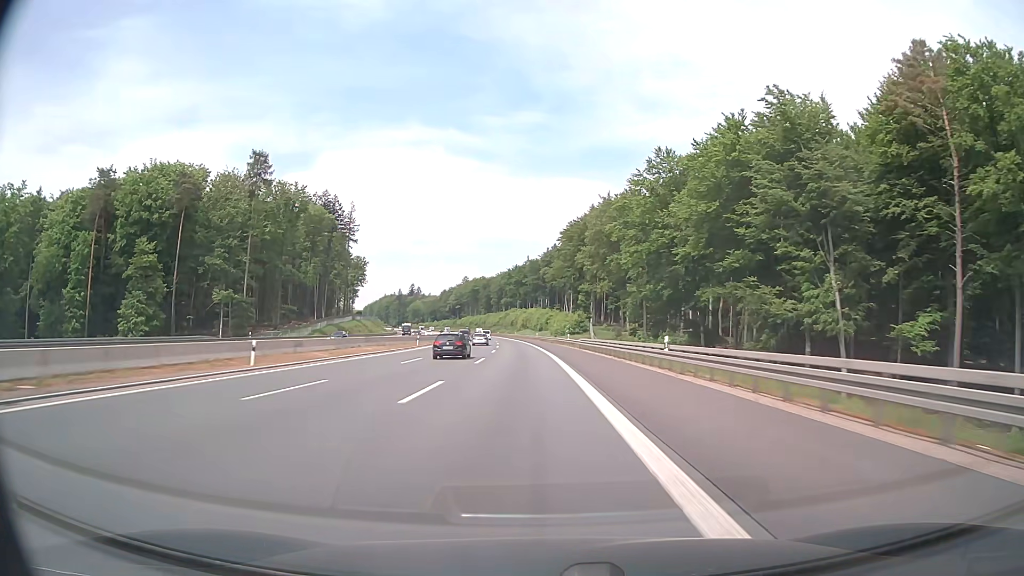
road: motorway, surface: asphalt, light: Day
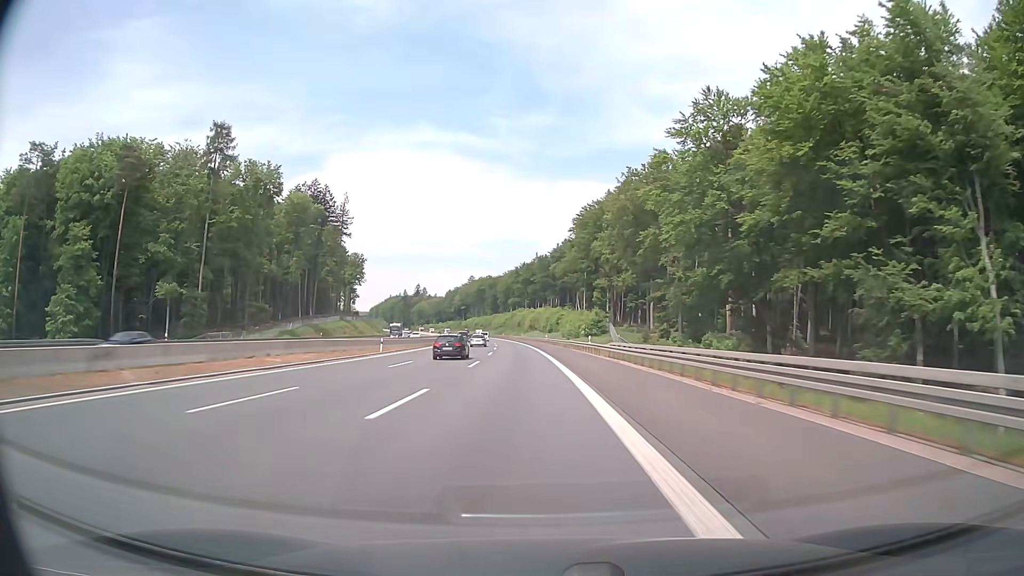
(-0.2, +20.5) m; -1°
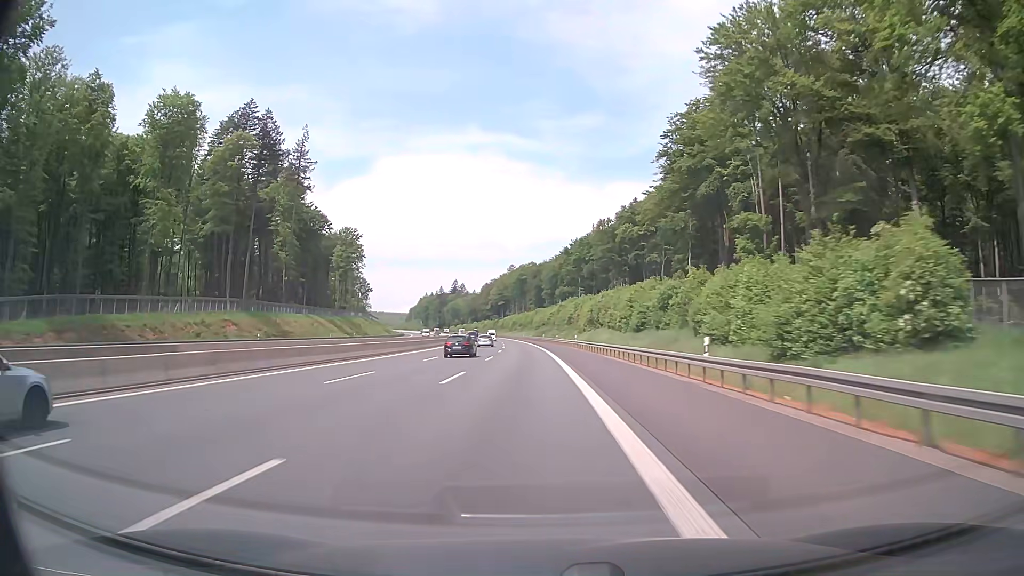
(-2.7, +82.3) m; -4°
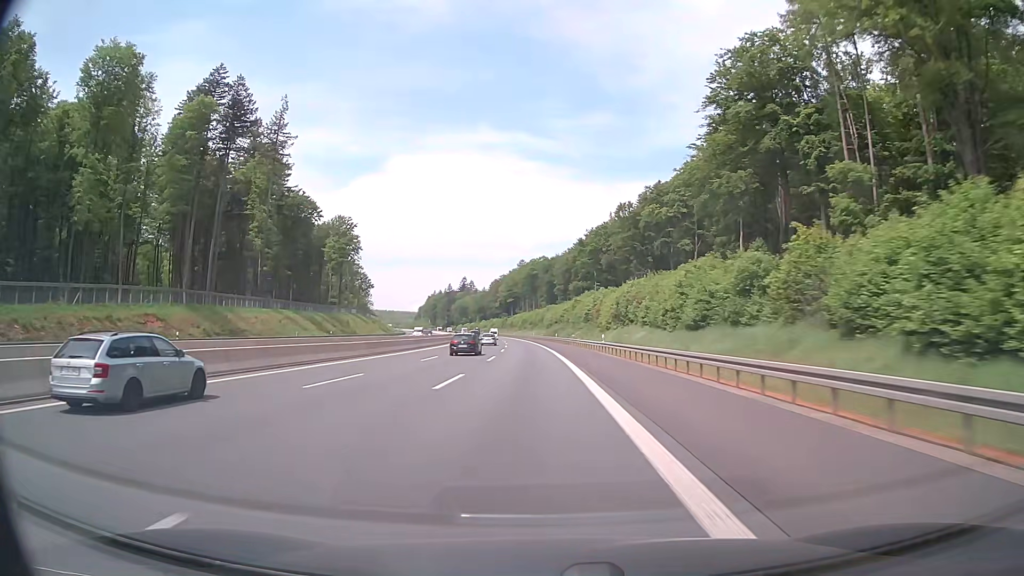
(-0.2, +20.6) m; -1°
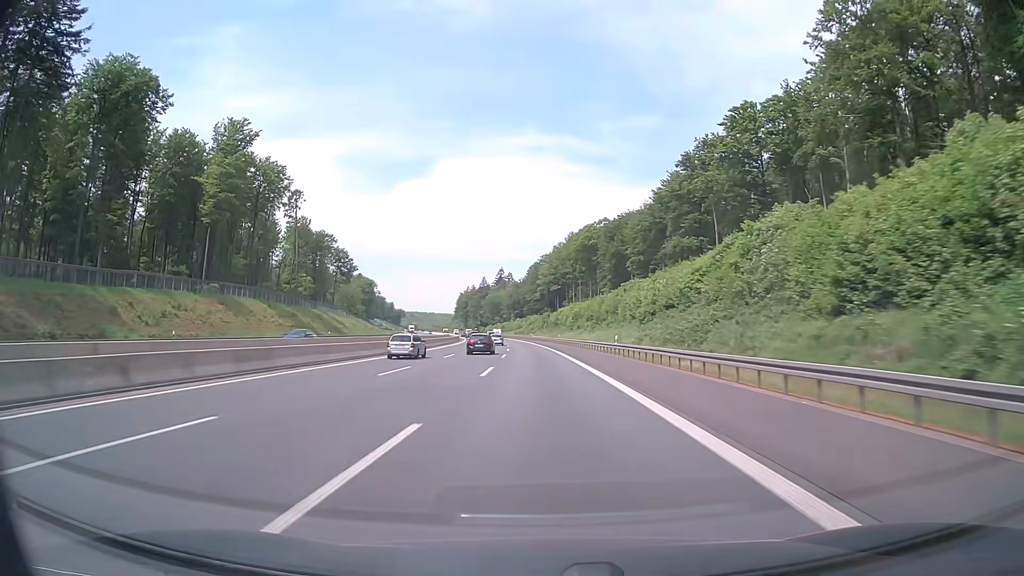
(-4.0, +103.1) m; -4°
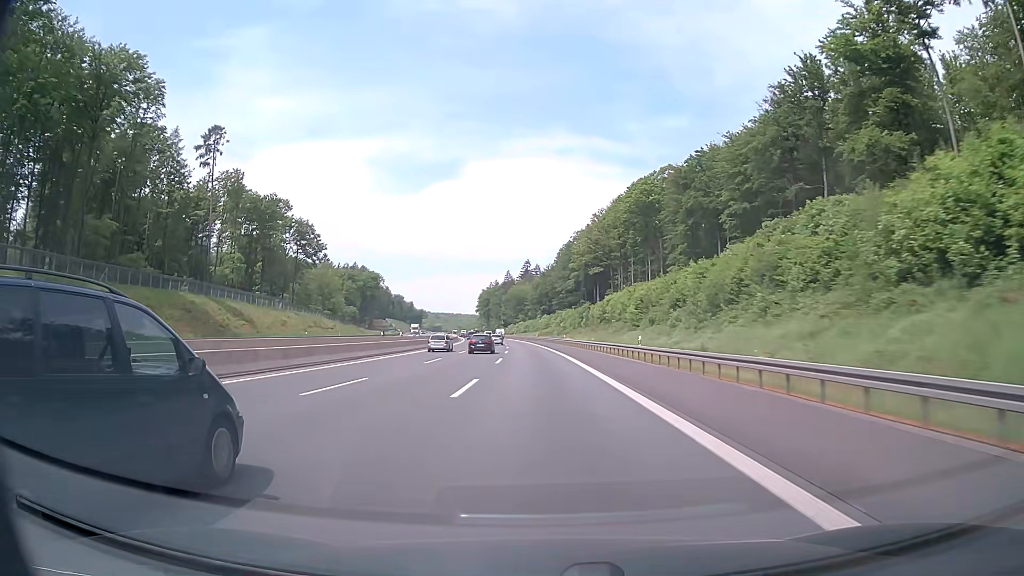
(-1.4, +61.9) m; -3°
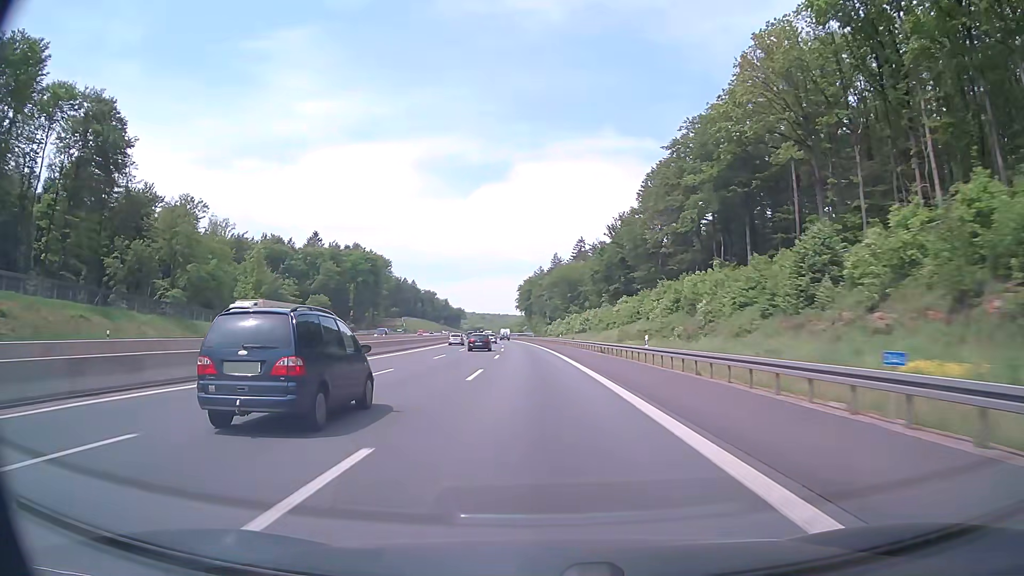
(-4.0, +103.3) m; -4°
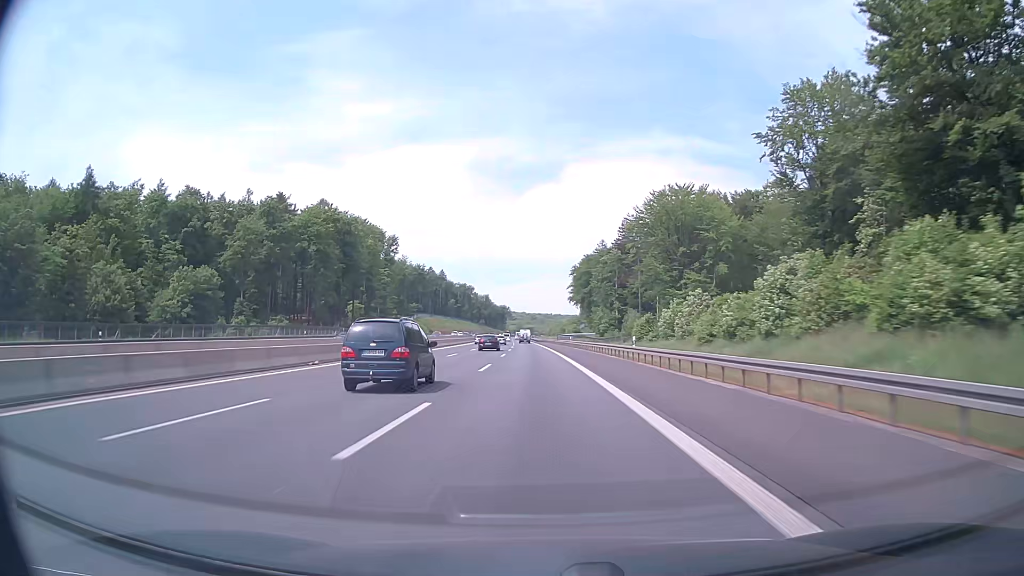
(-4.2, +103.2) m; -4°
(0, +10) (0, +20) (0, +30) (0, +40) (-1, +50) (-1, +60) (-1, +70) (-2, +80) (-2, +90) (-3, +100) m
